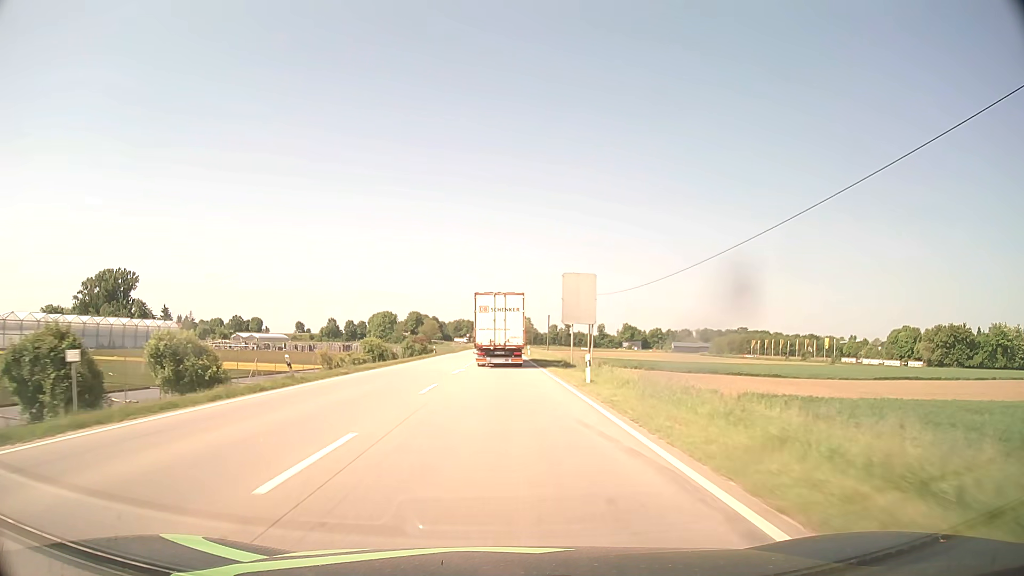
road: primary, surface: asphalt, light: Day
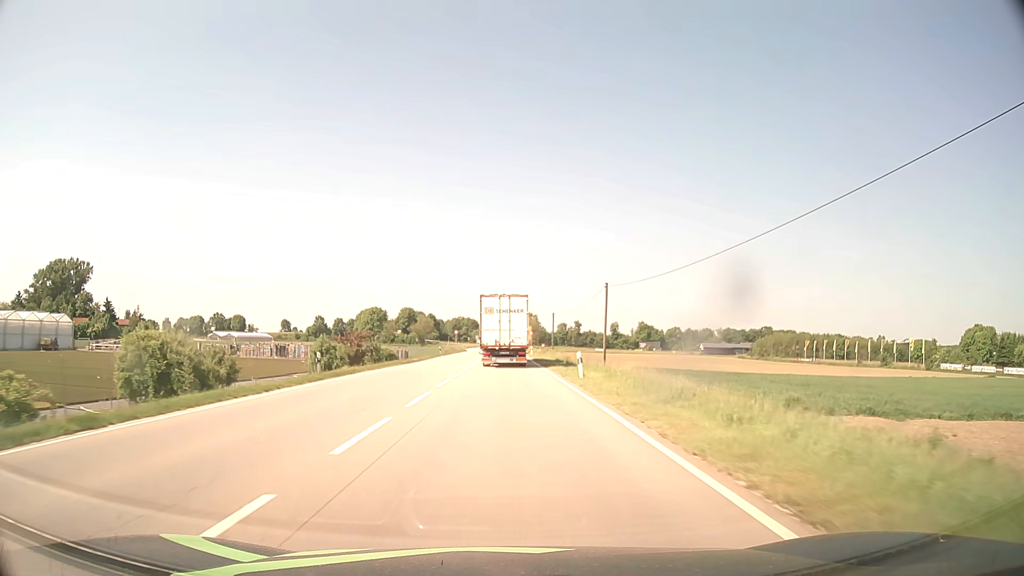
(-0.1, +46.1) m; 0°
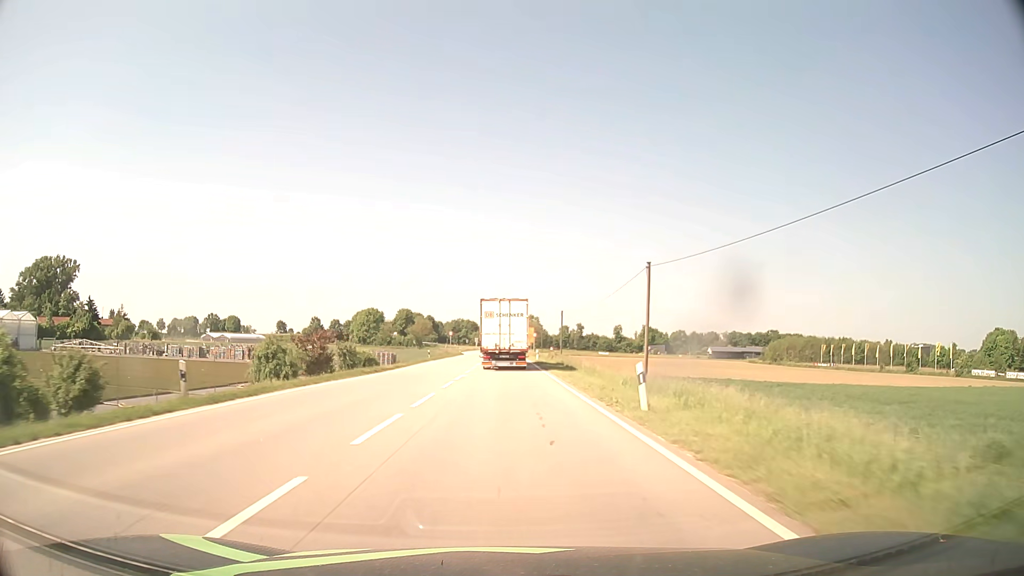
(0.0, +11.6) m; 0°
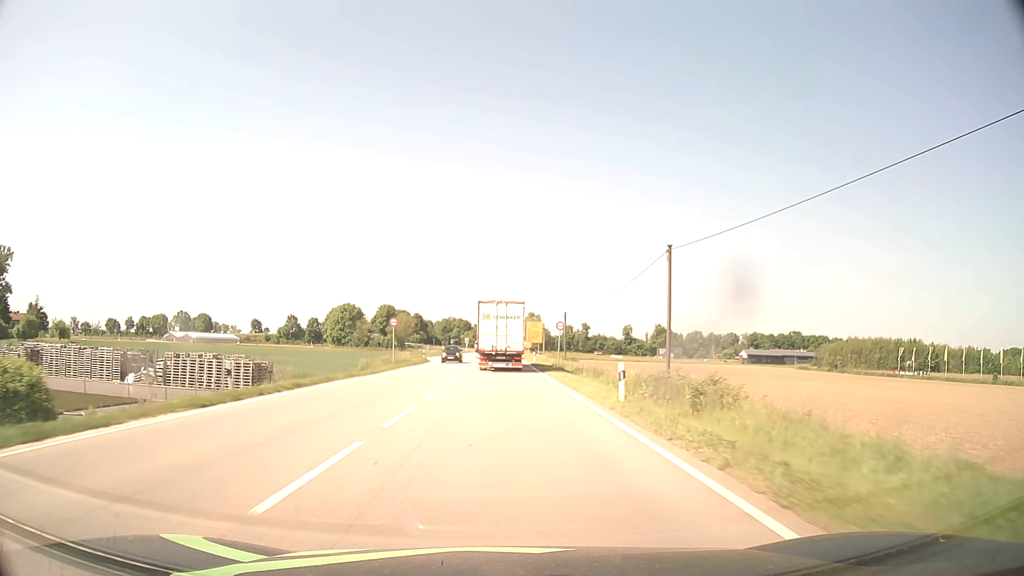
(+0.1, +46.8) m; 0°
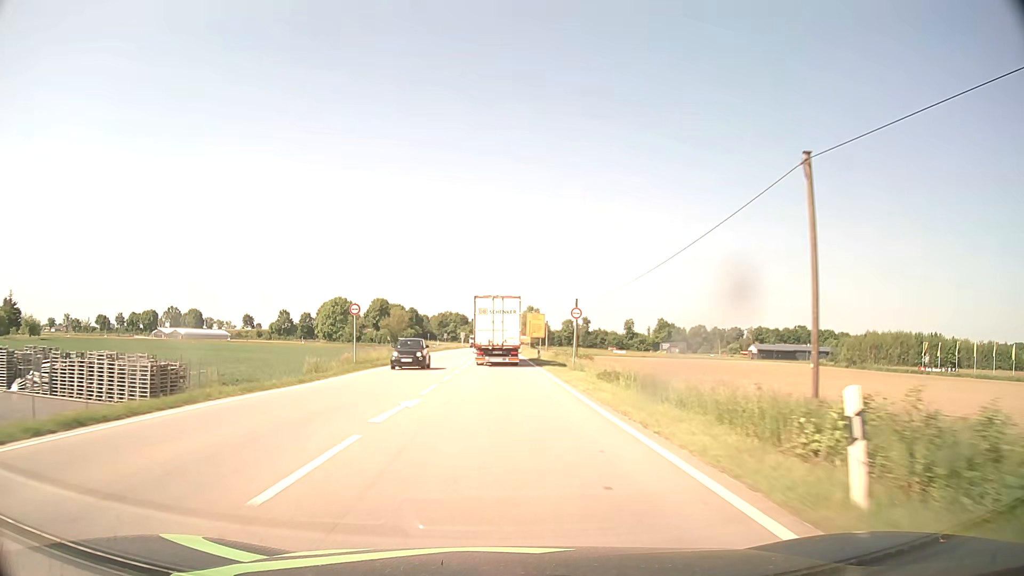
(0.0, +11.8) m; 0°
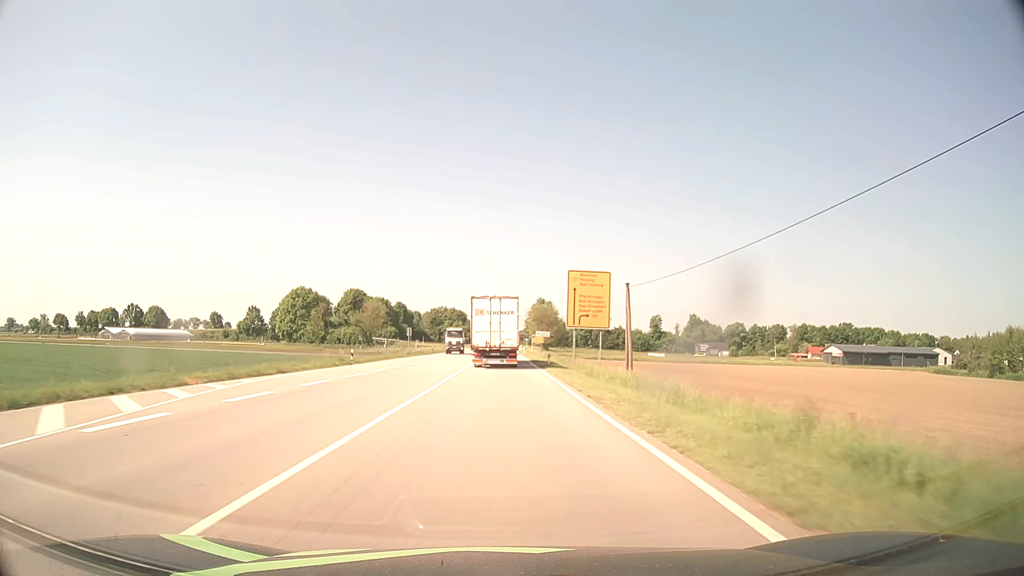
(-0.2, +59.4) m; 0°
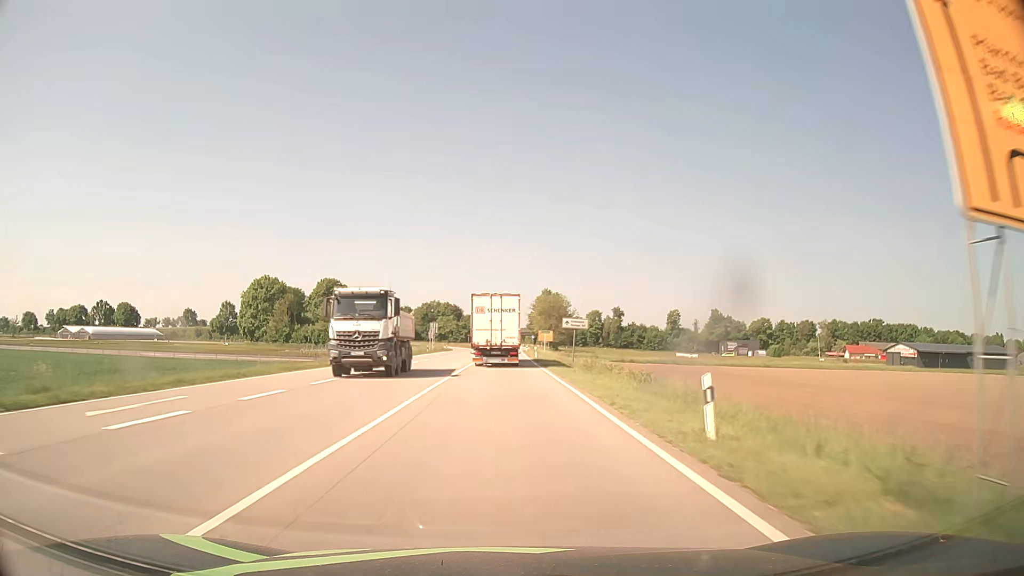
(0.0, +35.5) m; 0°
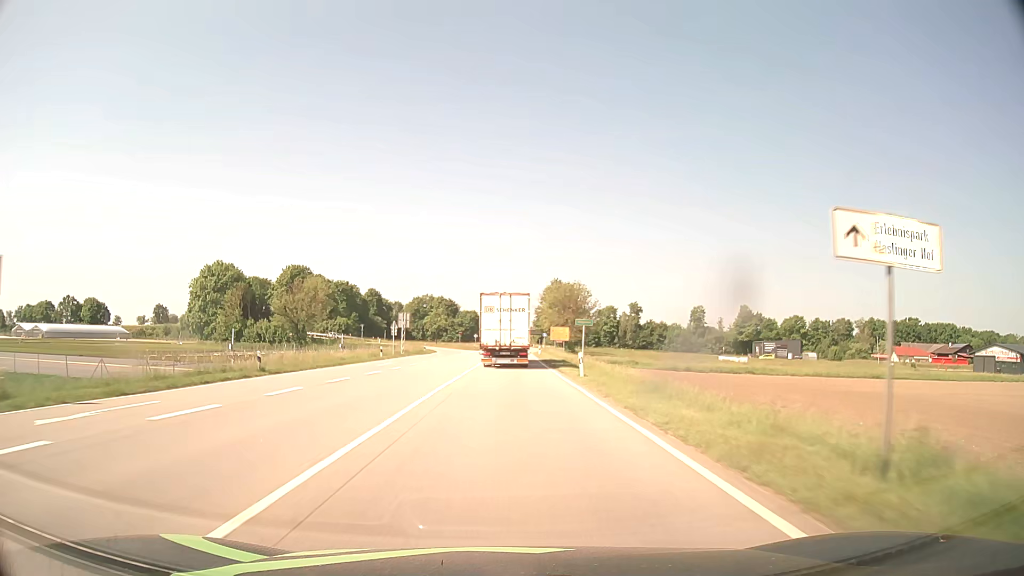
(-0.1, +35.1) m; 0°
(0, +10) (0, +20) (0, +30) (0, +40) (+1, +50) (+1, +60) (+1, +70) (+1, +80) (+1, +90) (+2, +100) m
